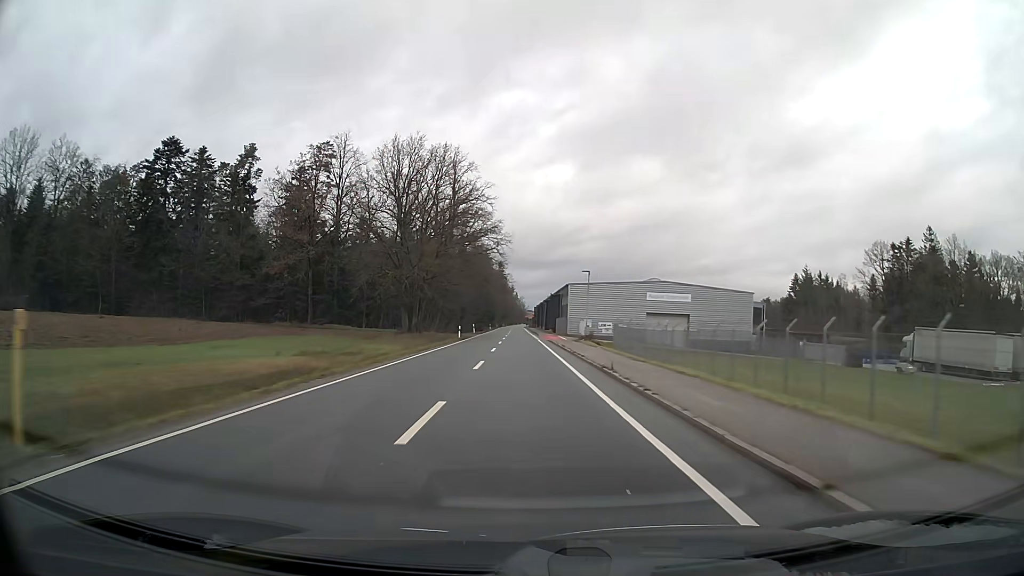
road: tertiary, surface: asphalt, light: Day
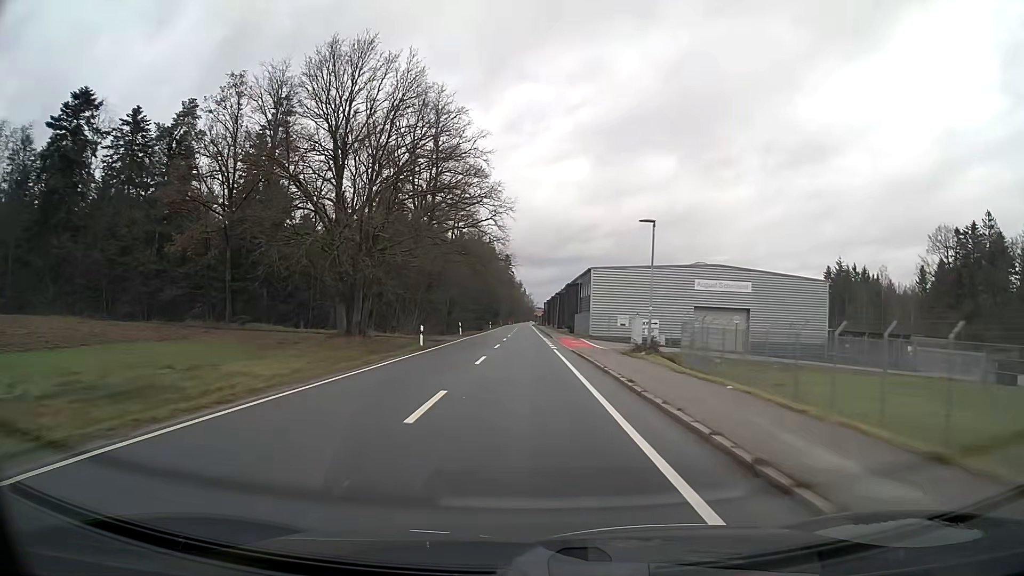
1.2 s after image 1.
(-0.1, +22.9) m; -1°
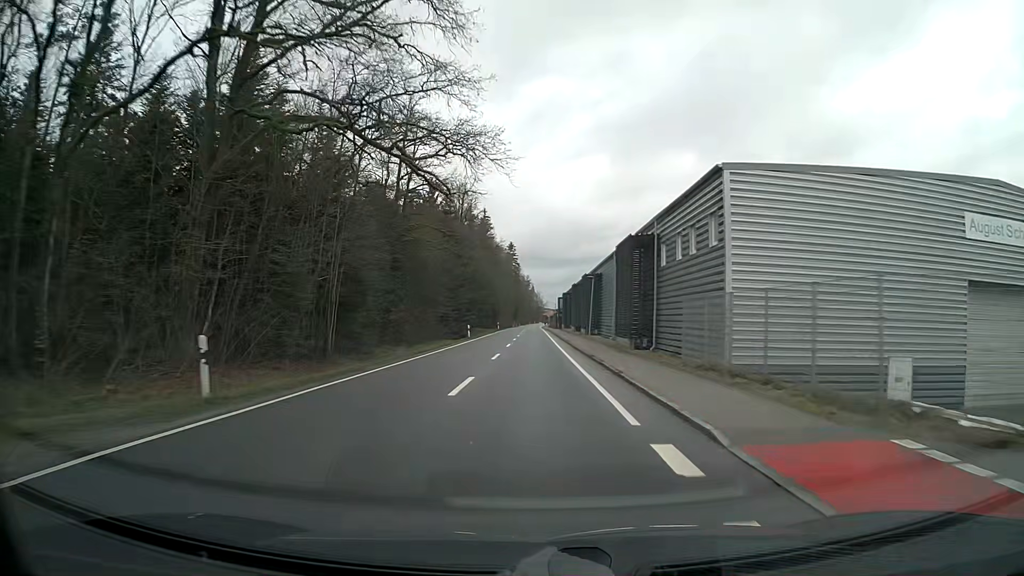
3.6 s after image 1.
(-0.3, +44.8) m; -1°
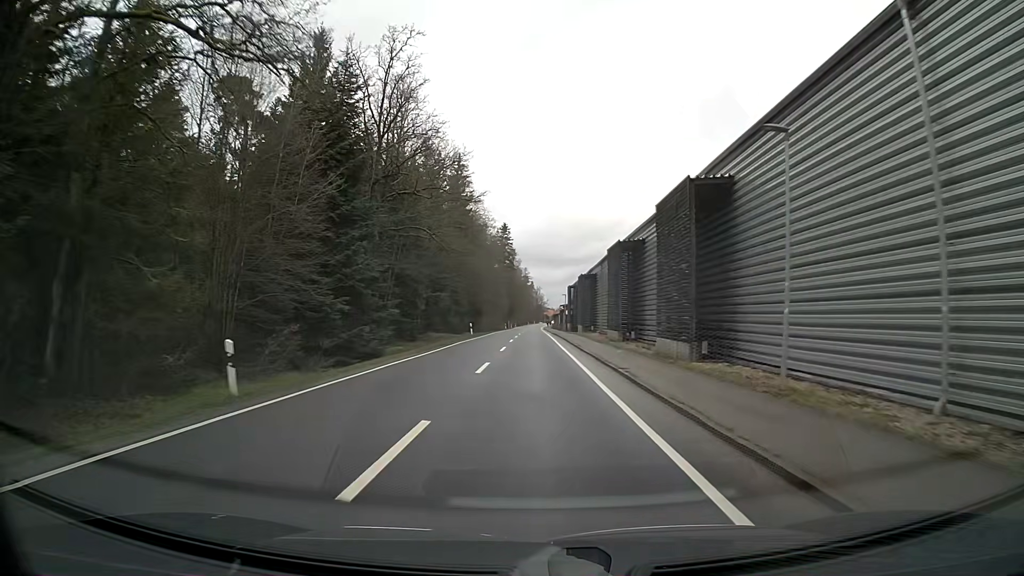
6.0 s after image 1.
(-0.2, +43.3) m; 0°
(0, +10) (0, +20) (0, +30) (0, +40) (0, +50) (0, +60) (0, +70) (+1, +80) (+1, +90) (+1, +100) m
